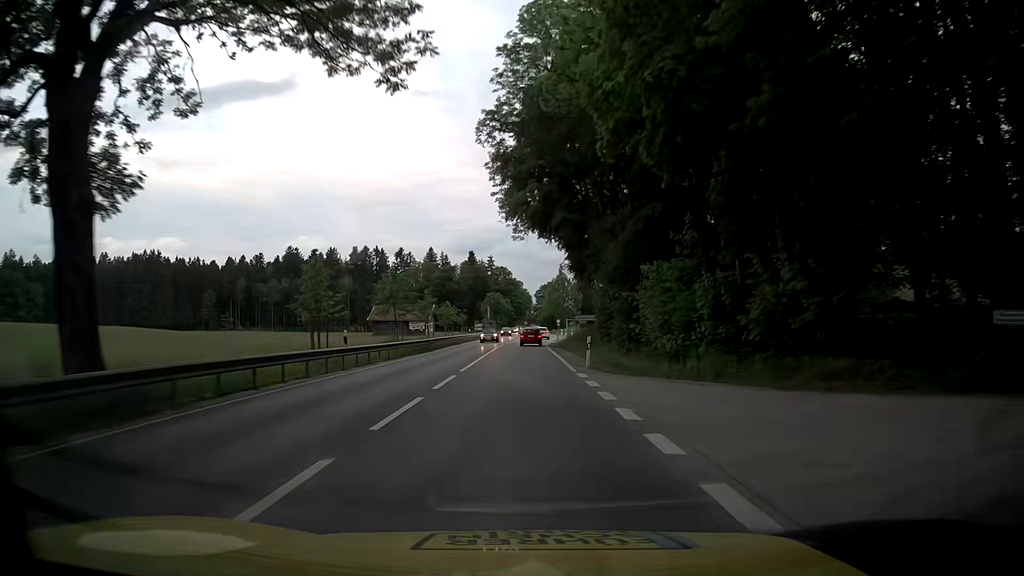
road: primary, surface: asphalt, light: Day
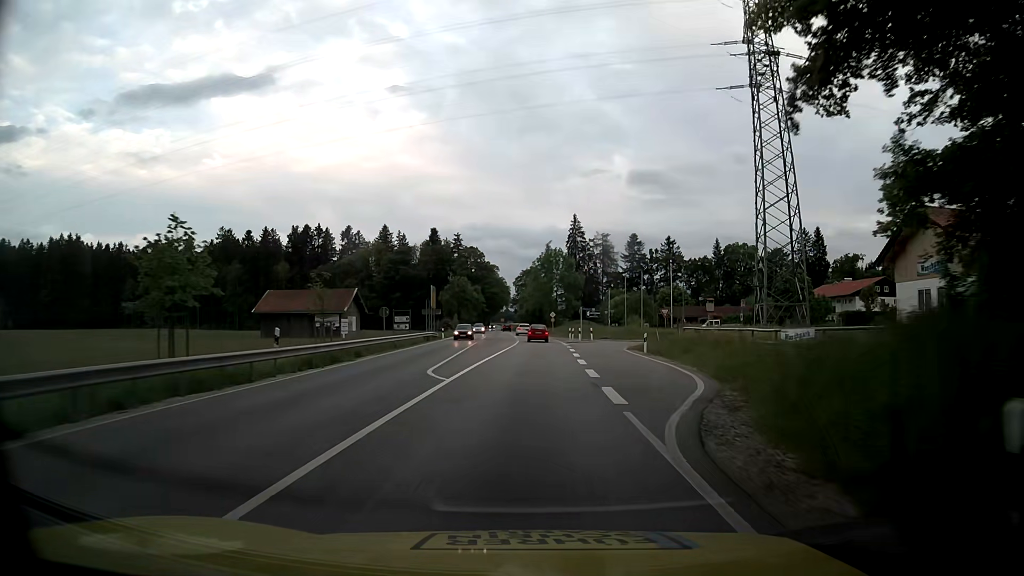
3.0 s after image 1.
(+0.1, +56.6) m; +2°
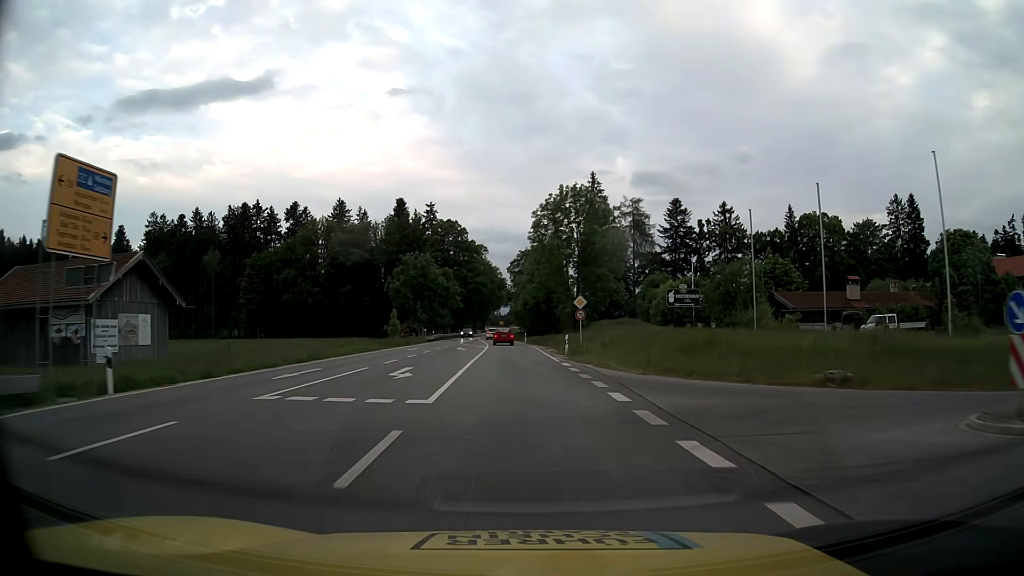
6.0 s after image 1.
(+1.1, +56.6) m; 0°
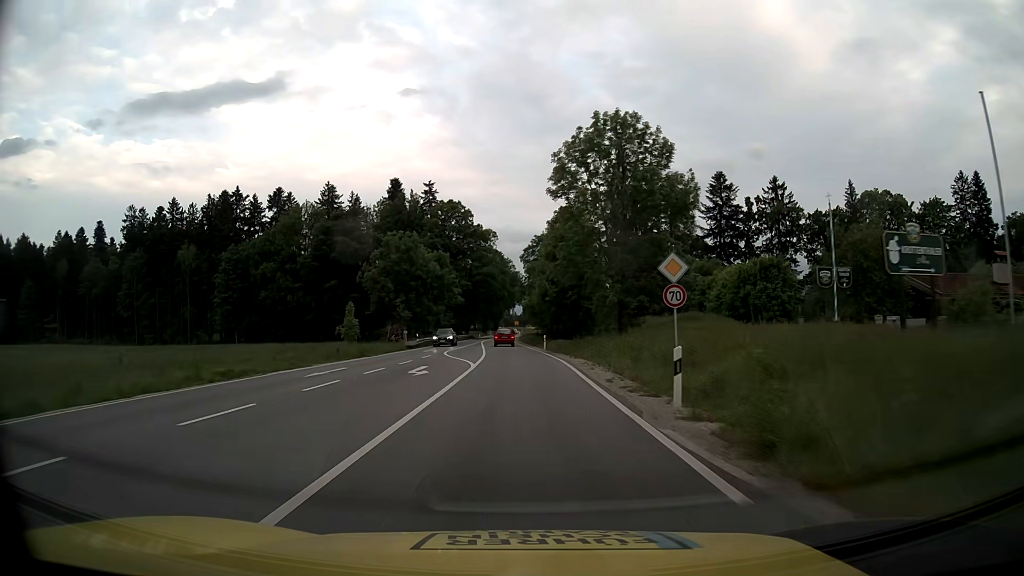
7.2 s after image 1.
(-0.3, +22.6) m; -1°
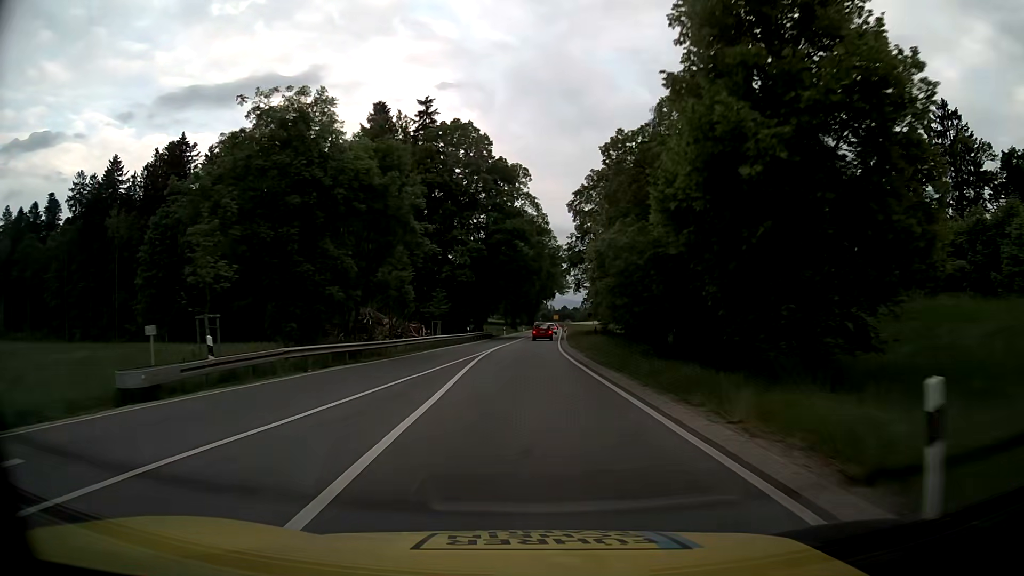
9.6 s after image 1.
(-1.5, +45.1) m; -4°
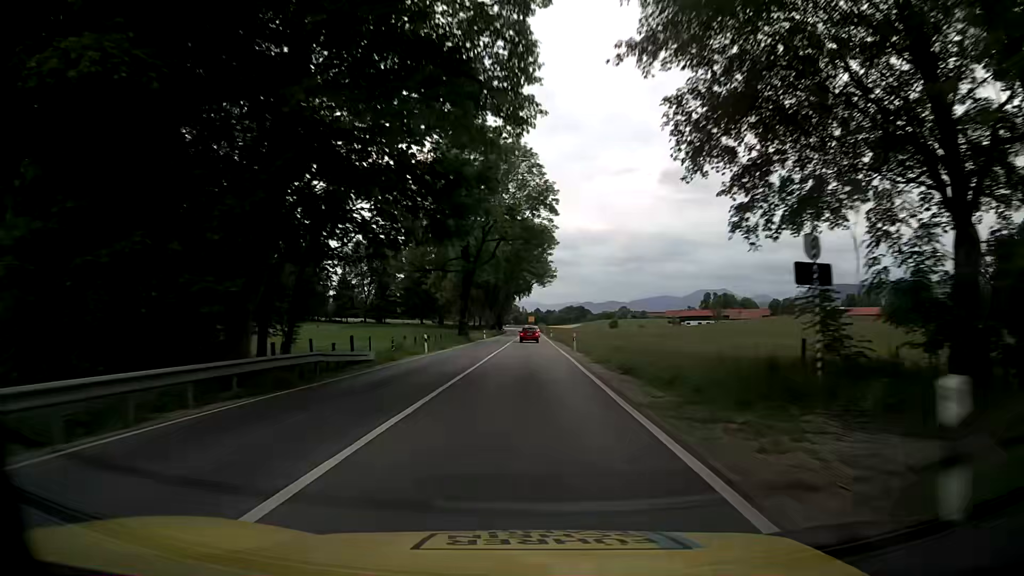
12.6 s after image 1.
(+1.0, +56.4) m; +3°
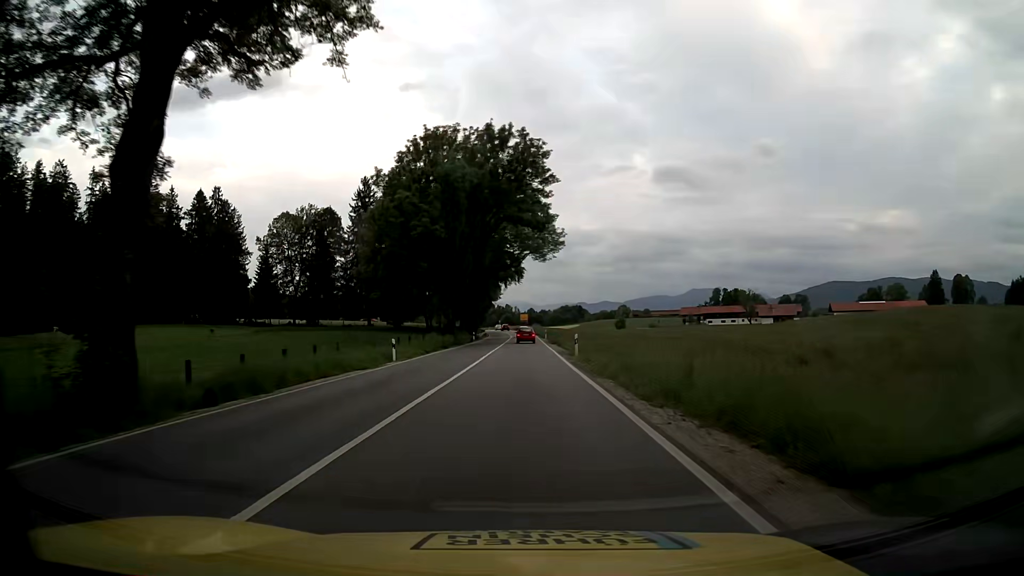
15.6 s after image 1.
(+0.4, +56.3) m; 0°
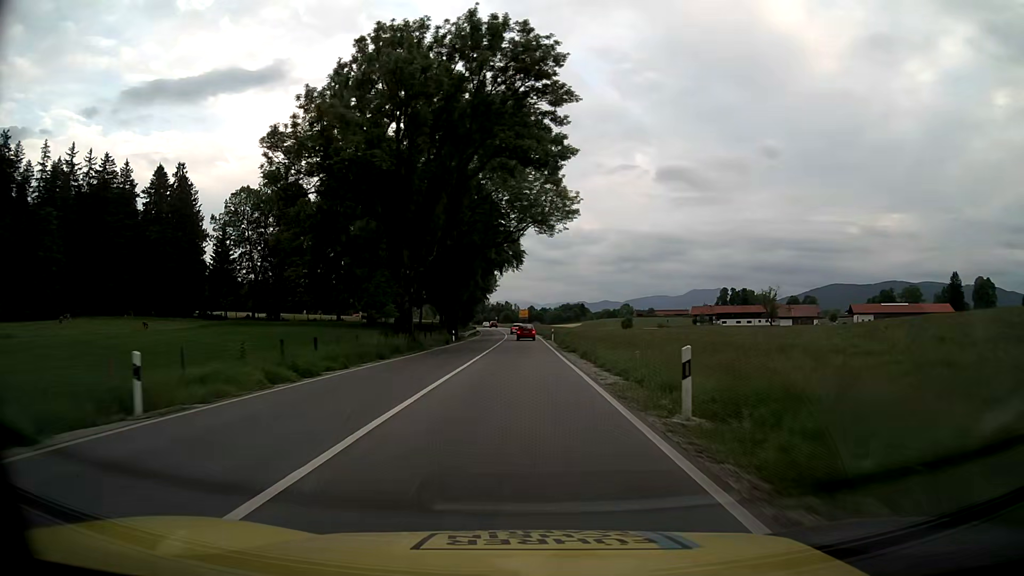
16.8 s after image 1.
(+0.1, +22.5) m; 0°
(0, +10) (0, +20) (0, +30) (0, +40) (0, +50) (0, +60) (0, +70) (0, +80) (-1, +90) (-1, +100) m
